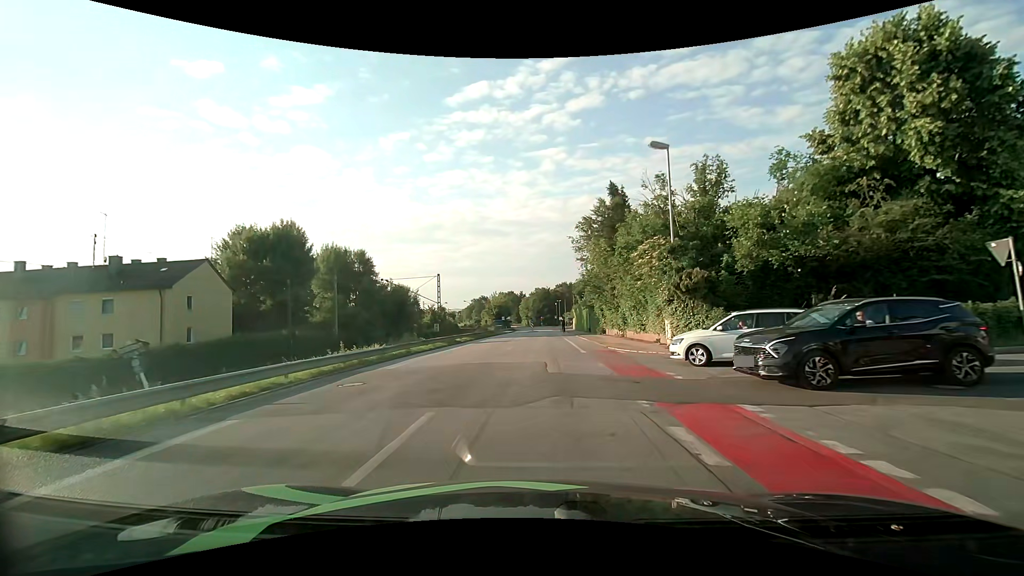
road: unclassified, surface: asphalt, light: Day
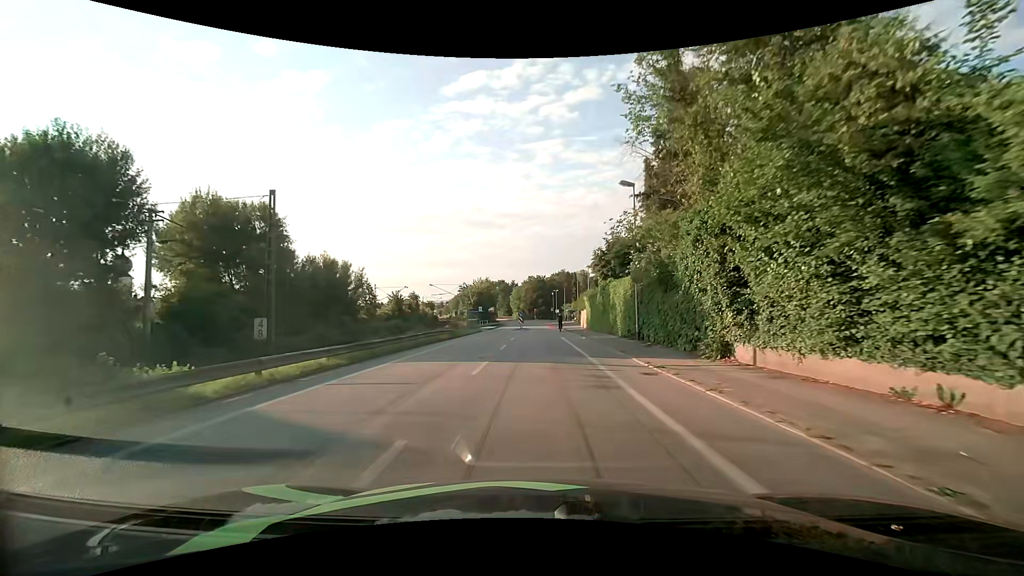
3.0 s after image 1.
(+0.1, +29.3) m; 0°
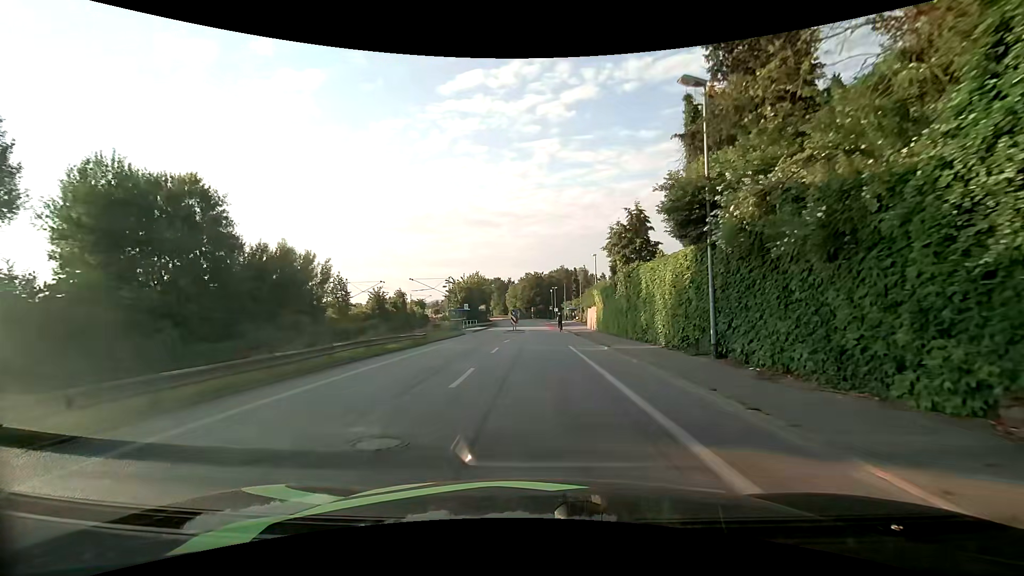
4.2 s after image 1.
(+0.1, +11.2) m; +1°
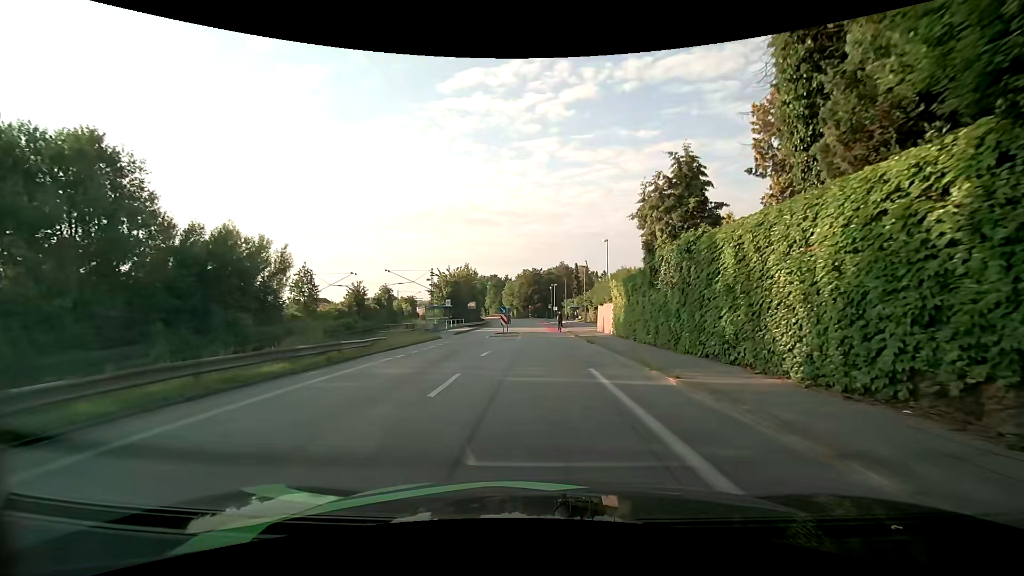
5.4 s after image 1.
(0.0, +10.4) m; 0°
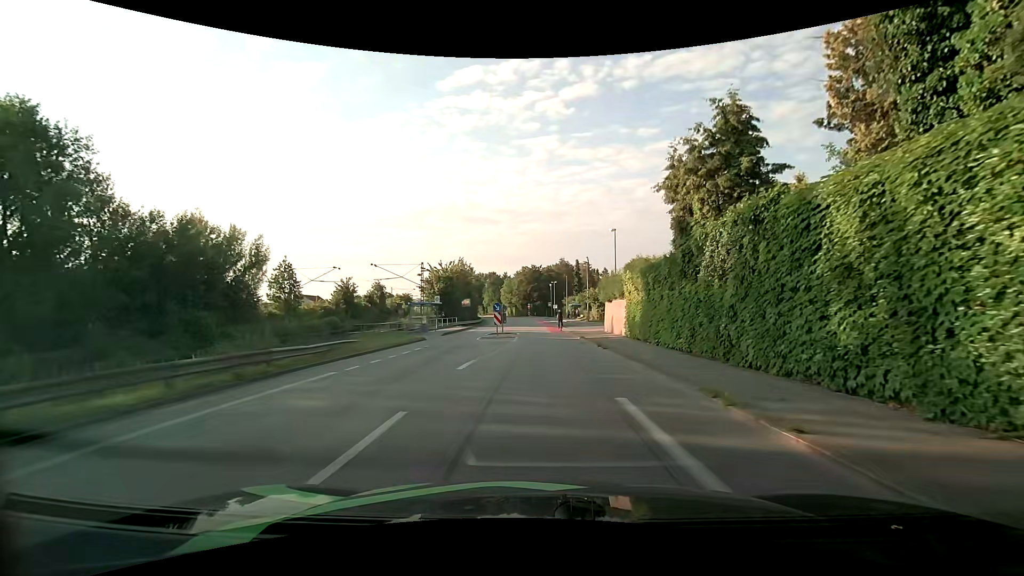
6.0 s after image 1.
(0.0, +4.8) m; -1°
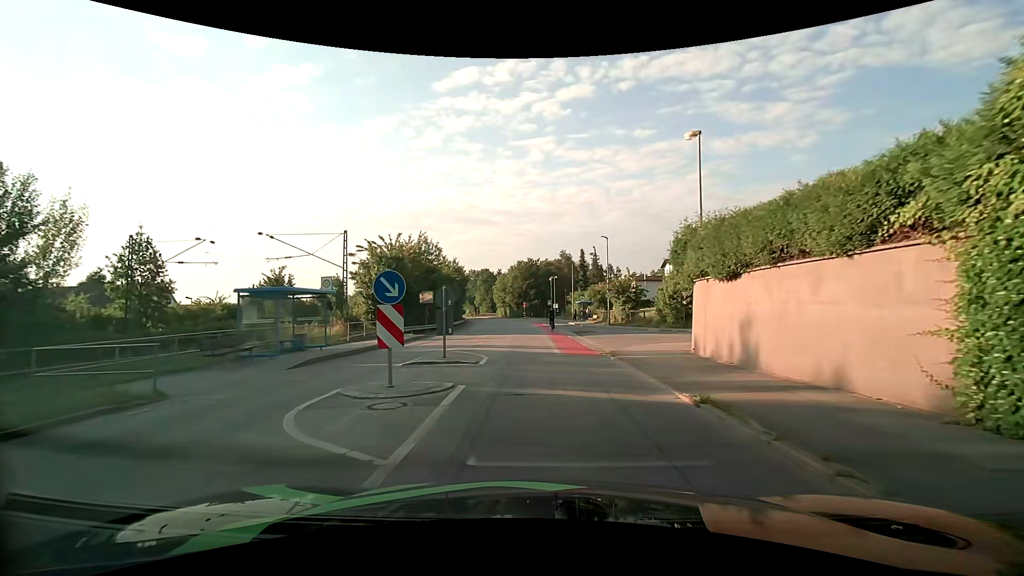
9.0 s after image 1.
(+0.3, +21.4) m; +1°
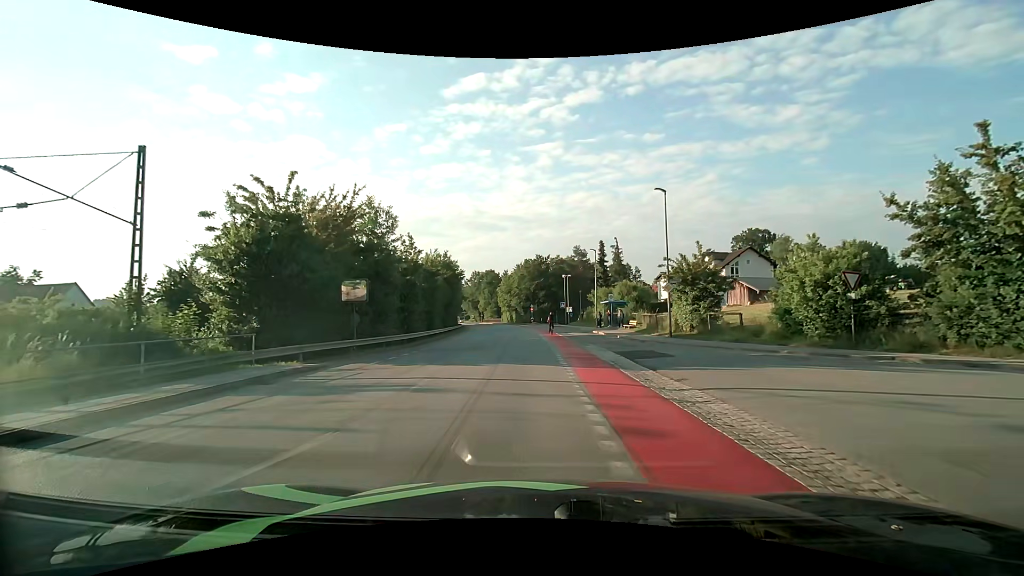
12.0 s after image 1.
(+0.1, +18.5) m; -1°
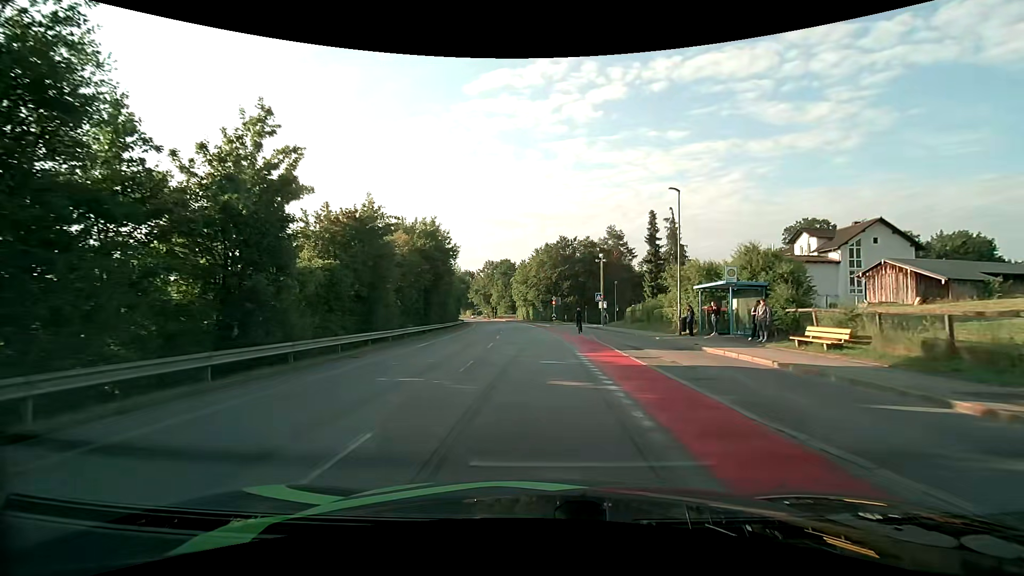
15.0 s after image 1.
(-0.4, +24.1) m; -2°
